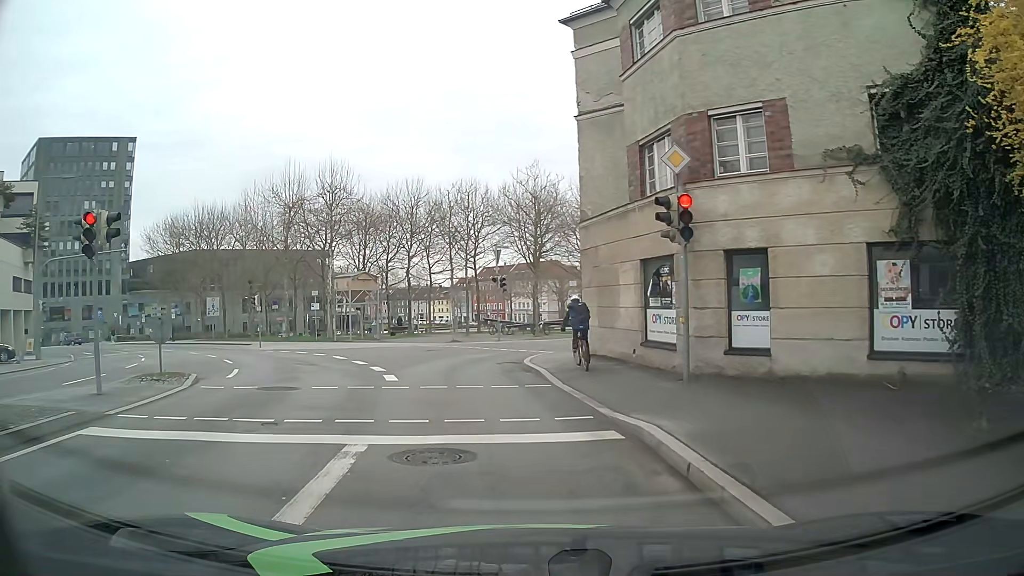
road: tertiary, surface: asphalt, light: Day
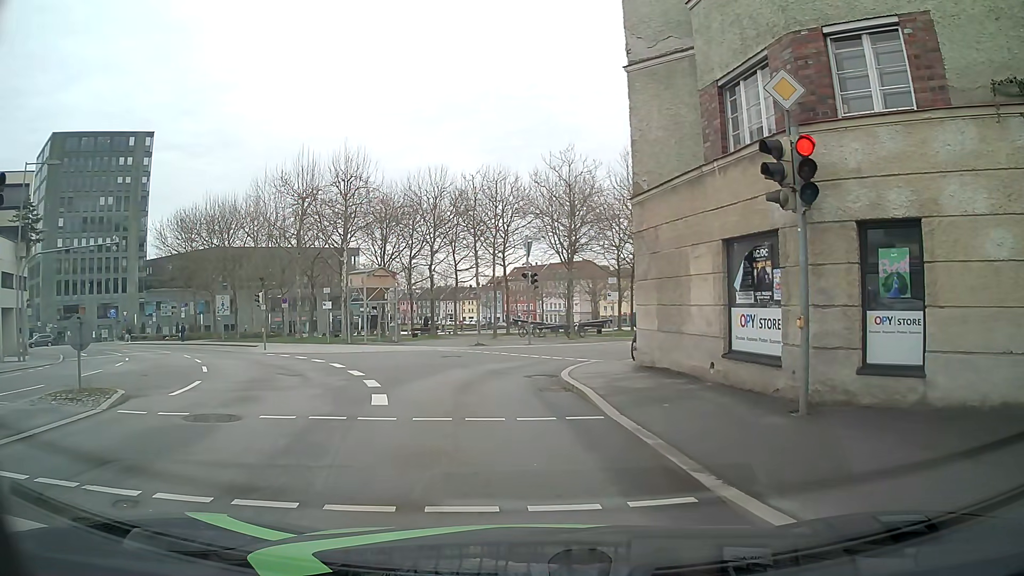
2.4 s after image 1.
(-0.1, +3.8) m; -1°
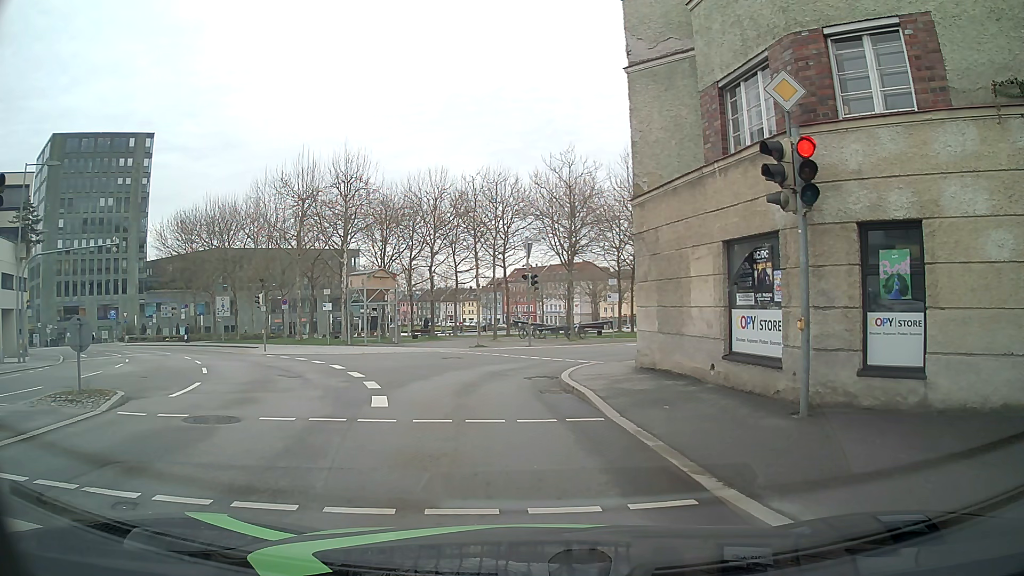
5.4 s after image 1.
(0.0, +0.1) m; 0°
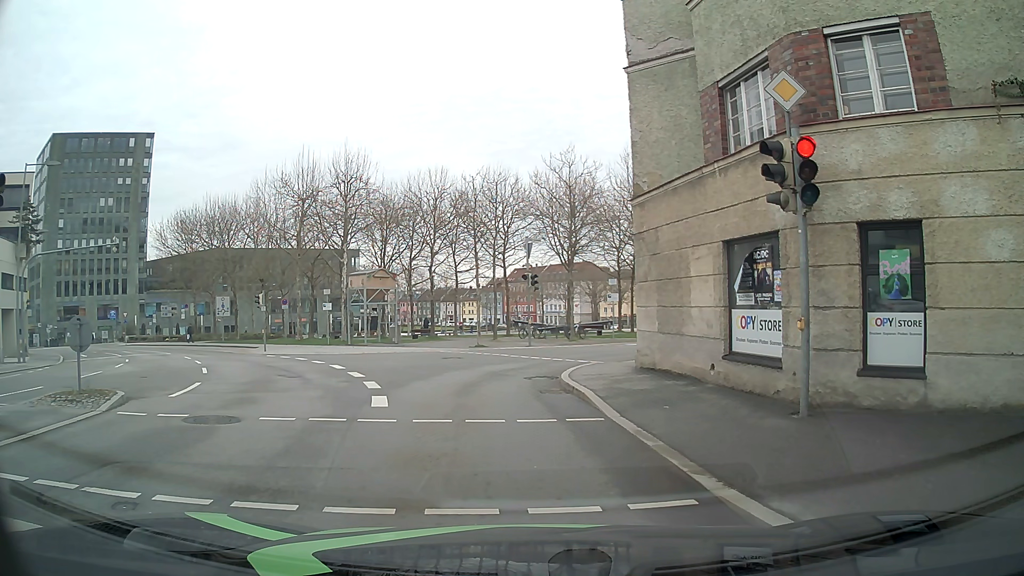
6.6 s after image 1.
(0.0, 0.0) m; 0°
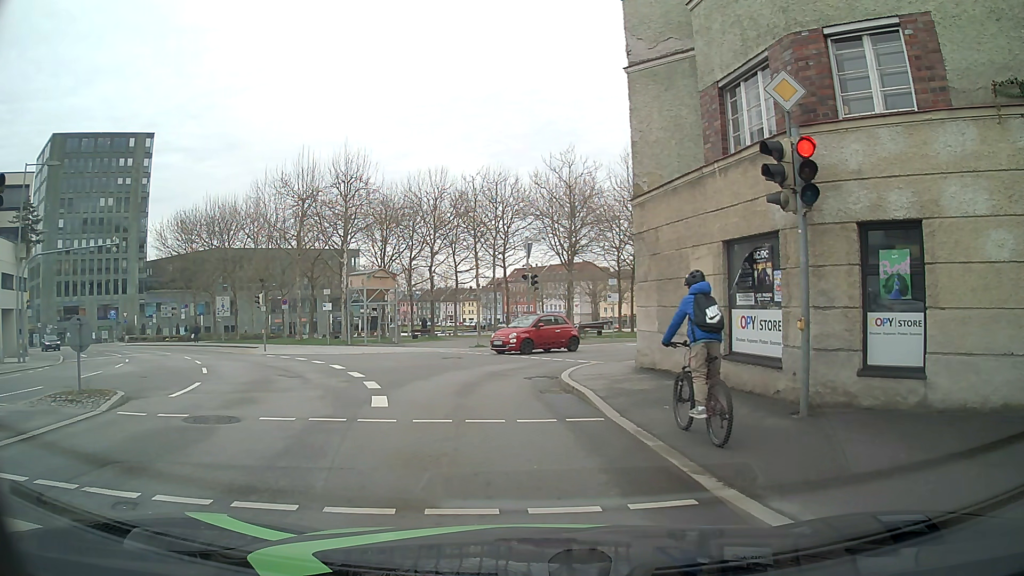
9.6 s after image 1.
(0.0, 0.0) m; 0°
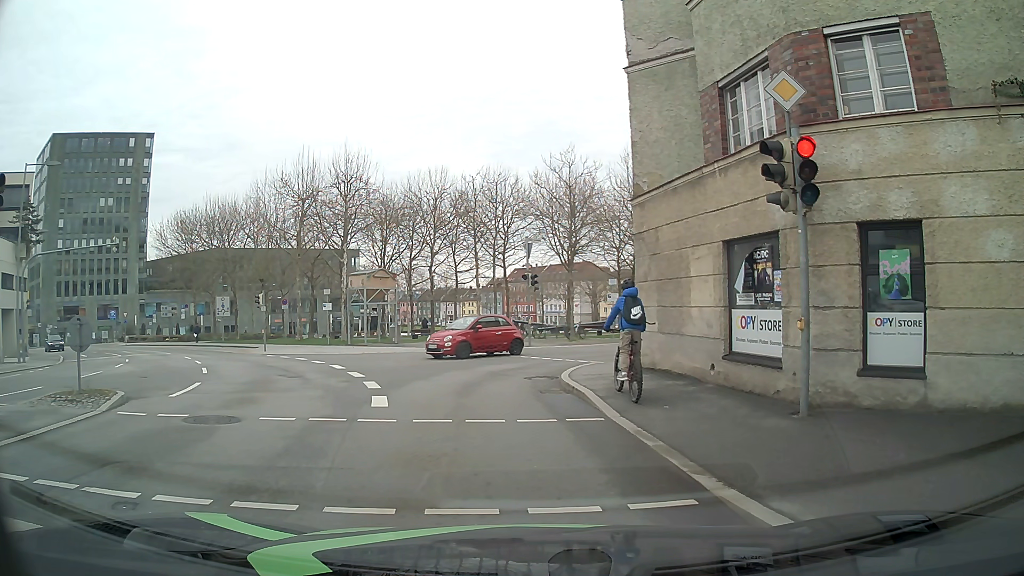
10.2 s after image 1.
(0.0, 0.0) m; 0°
(-1, +10) (-2, +20) (+3, +28) (+10, +35) (+17, +43) (+24, +50) (+31, +57) (+38, +64) (+45, +72) (+51, +79) m
